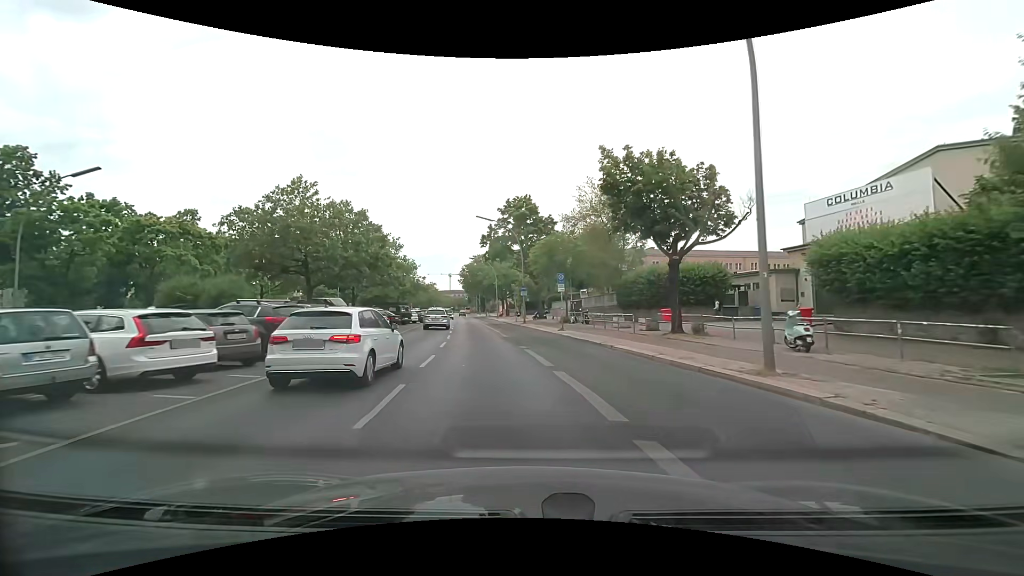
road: secondary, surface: asphalt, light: Day
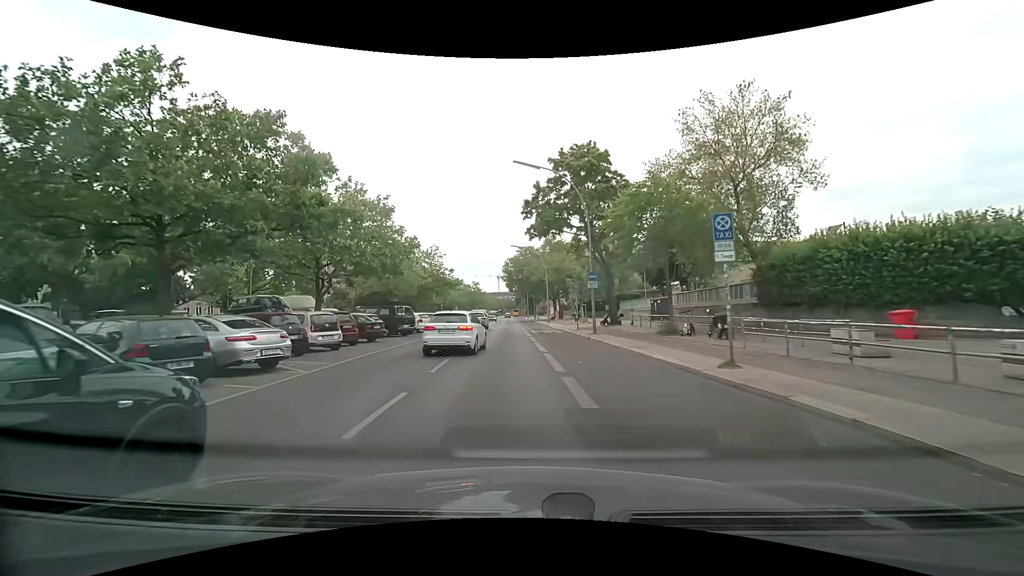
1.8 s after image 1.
(-1.0, +18.6) m; -5°
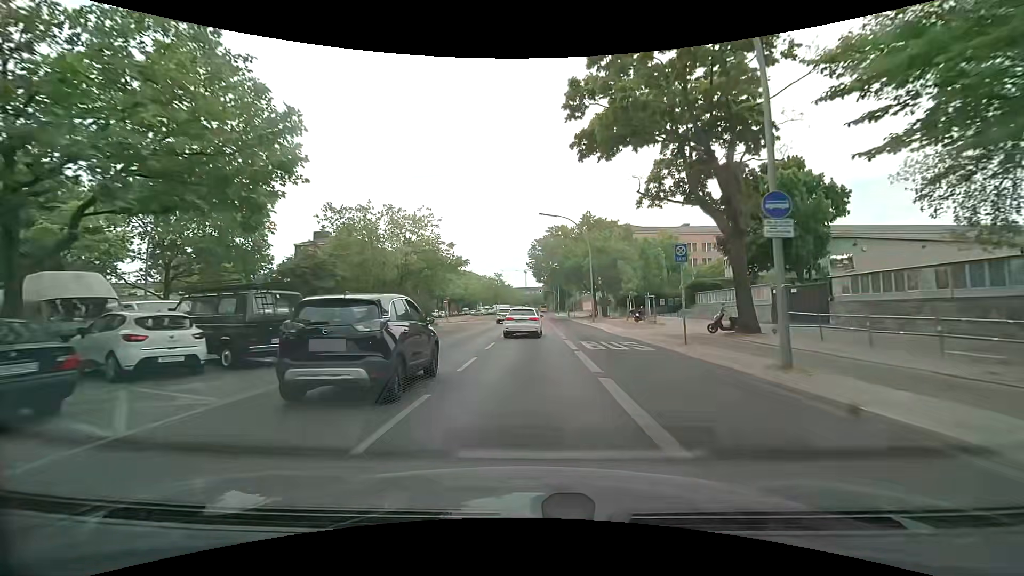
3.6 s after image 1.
(-0.7, +19.0) m; -4°
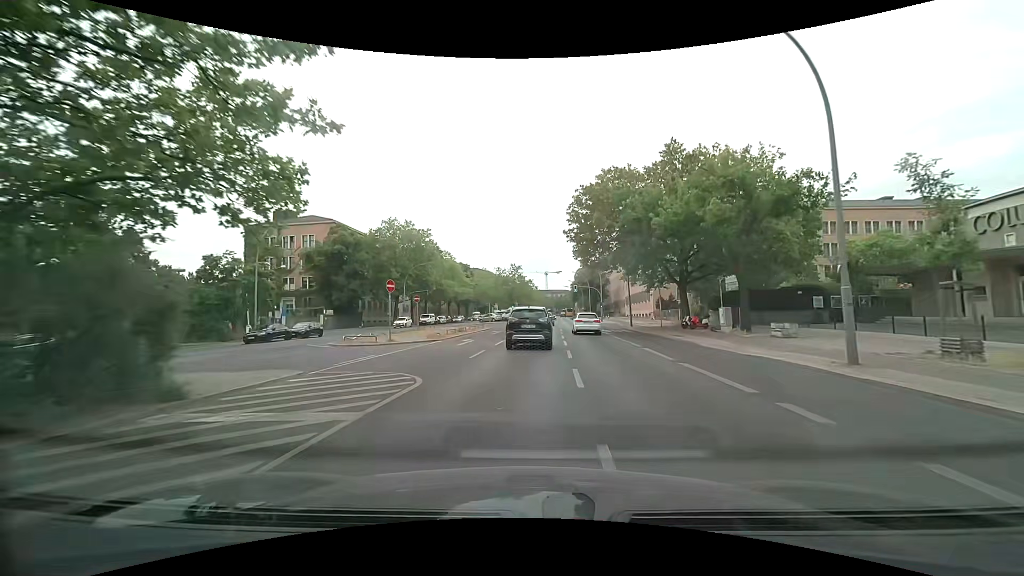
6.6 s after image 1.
(-1.1, +32.9) m; -2°
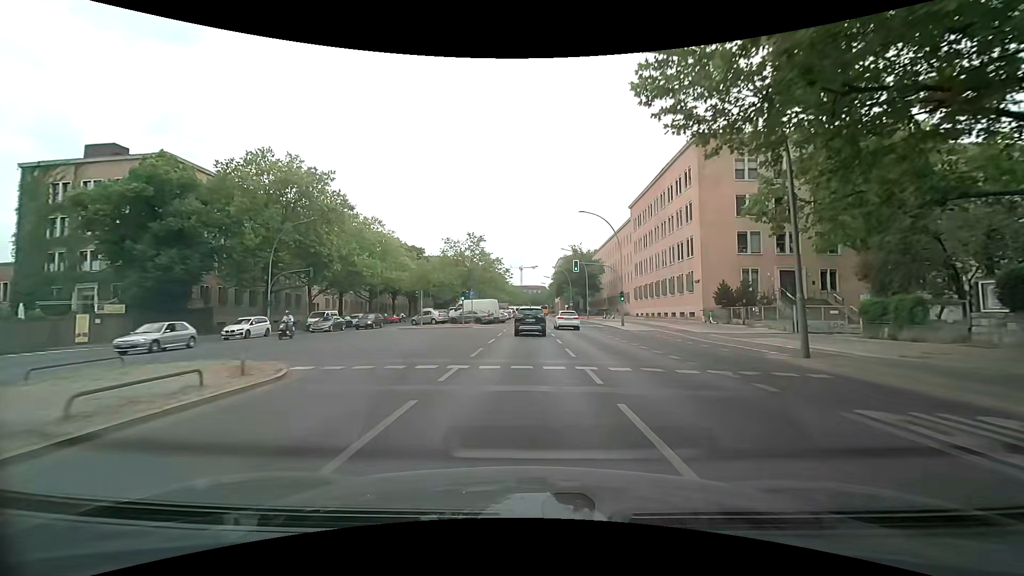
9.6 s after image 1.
(+1.3, +35.5) m; +3°
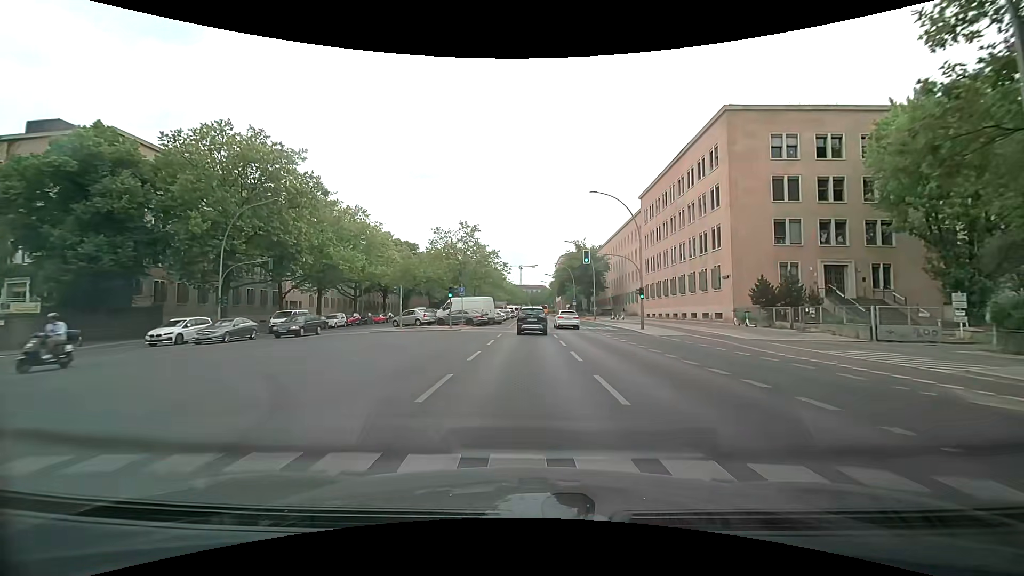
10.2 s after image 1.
(0.0, +7.4) m; 0°
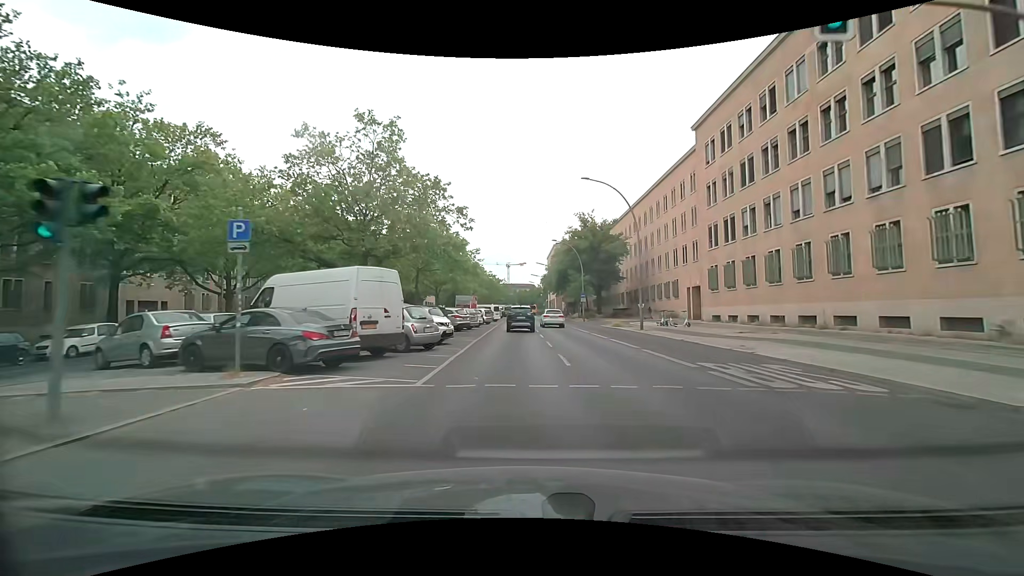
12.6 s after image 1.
(+0.4, +30.4) m; +1°
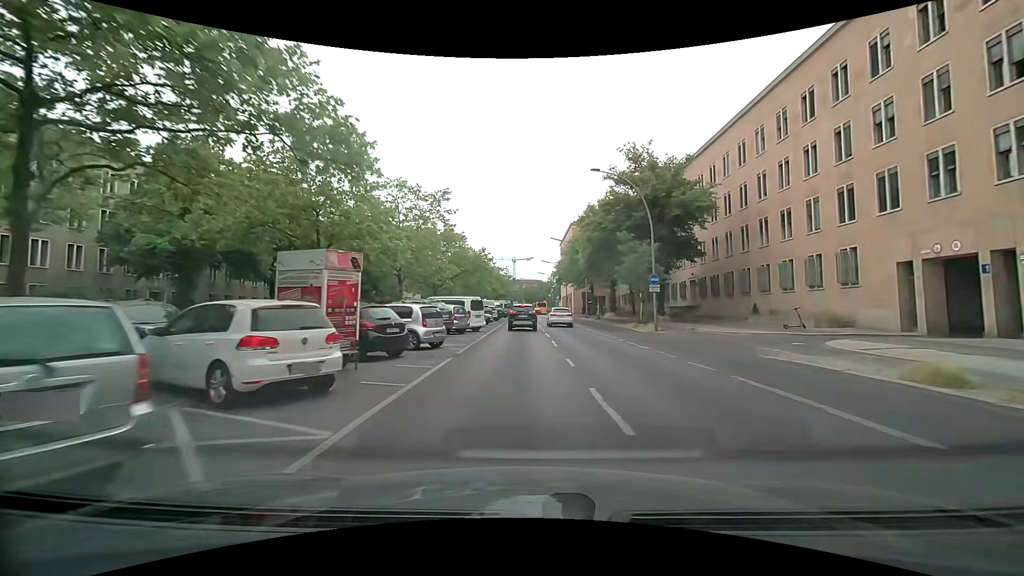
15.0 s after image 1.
(-0.3, +30.9) m; -1°
(0, +10) (0, +20) (0, +30) (0, +40) (0, +50) (0, +60) (+1, +70) (+1, +80) (+1, +90) (0, +100) m
